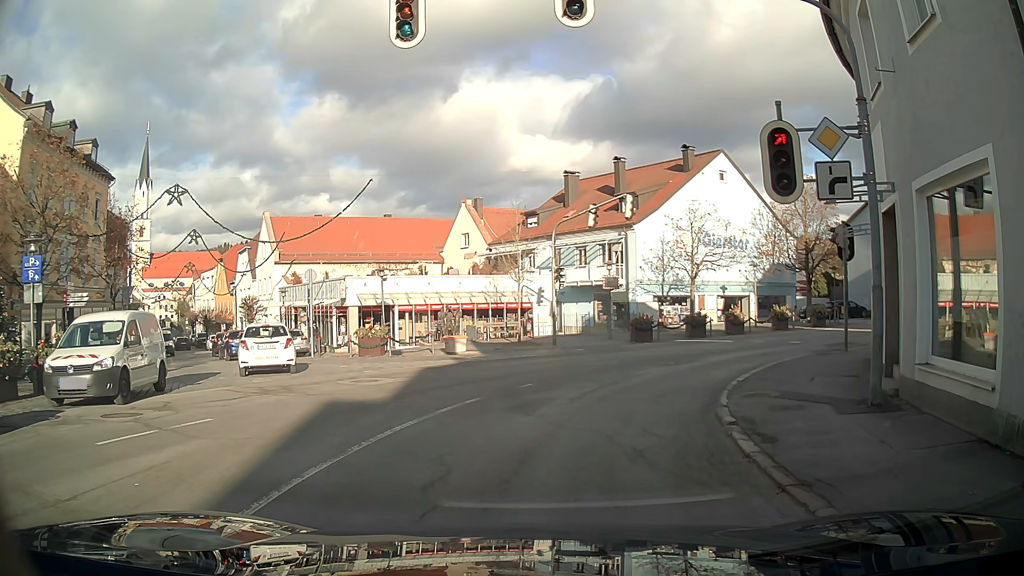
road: tertiary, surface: asphalt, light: Day
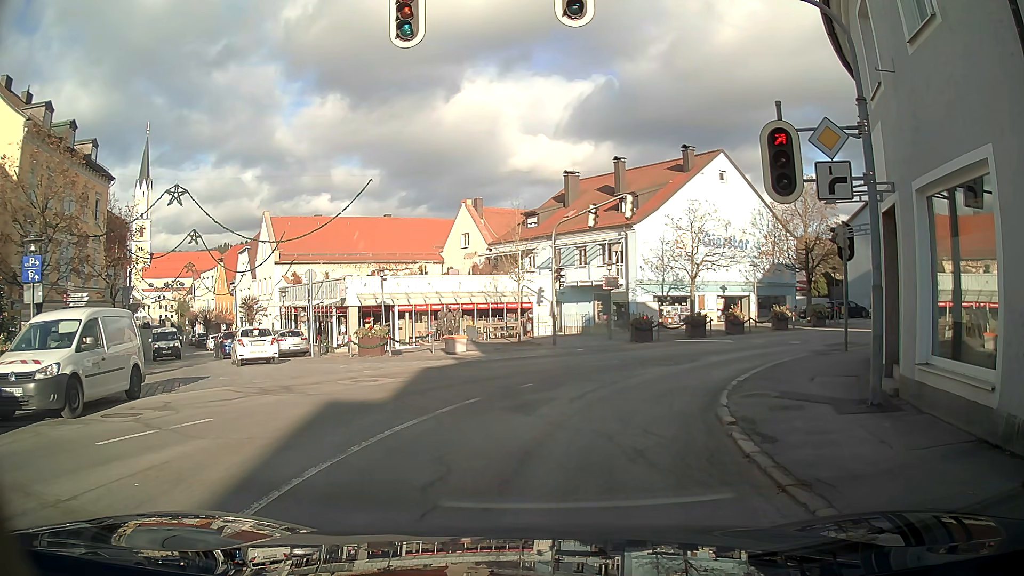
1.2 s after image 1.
(0.0, 0.0) m; 0°
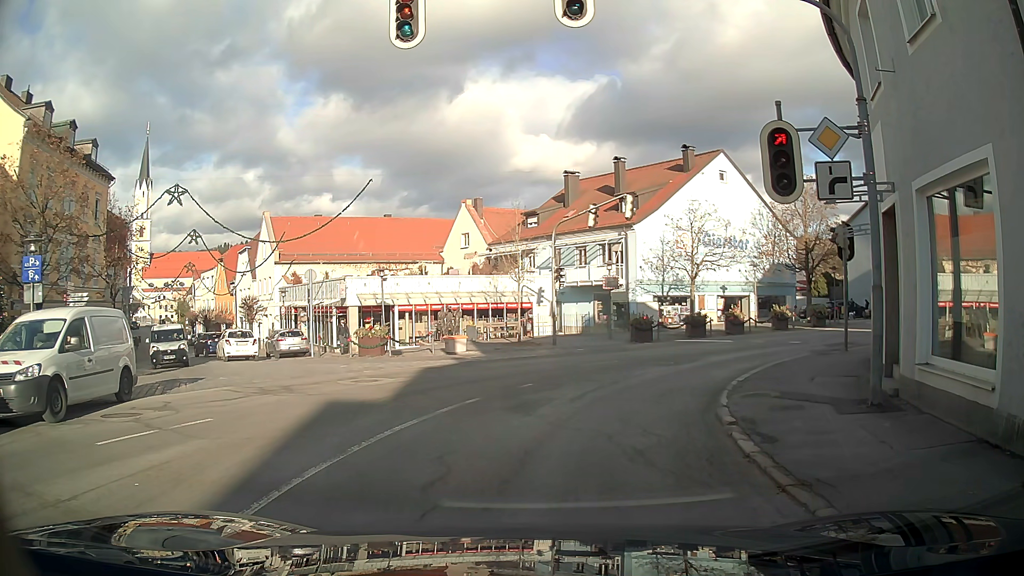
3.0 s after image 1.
(0.0, 0.0) m; 0°
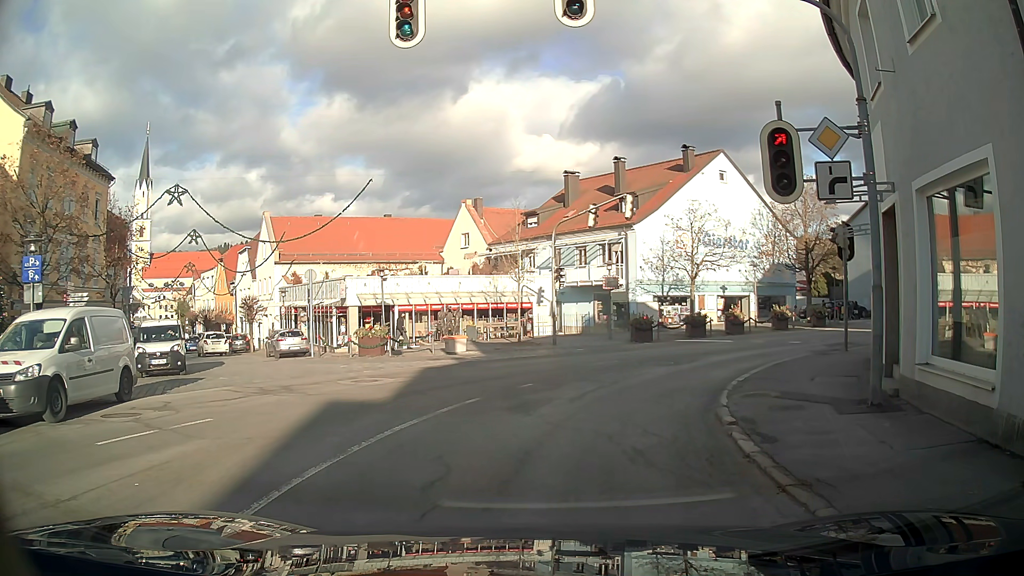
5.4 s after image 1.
(0.0, 0.0) m; 0°
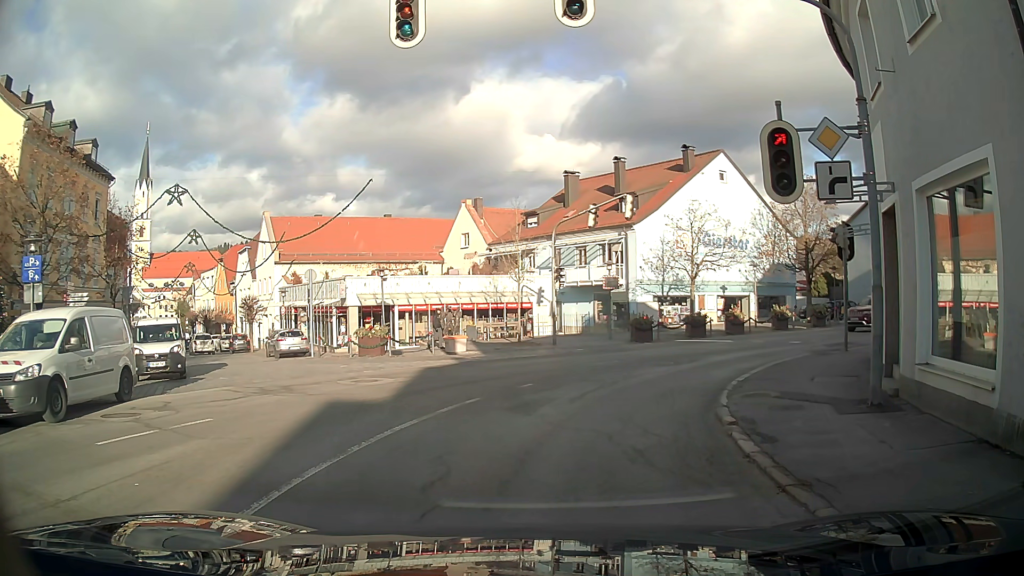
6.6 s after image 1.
(0.0, 0.0) m; 0°
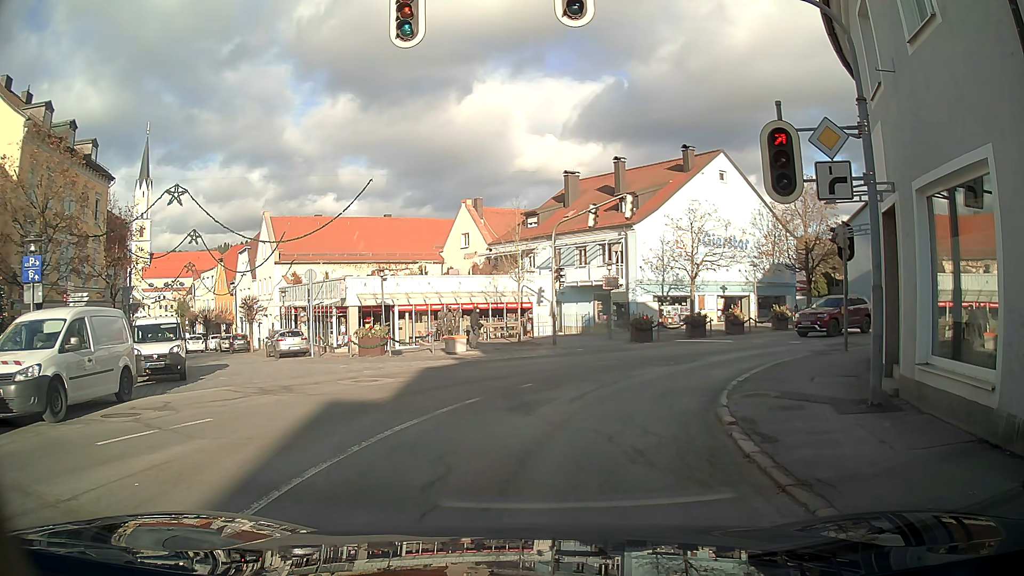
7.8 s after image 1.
(0.0, 0.0) m; 0°
(+1, +10) (+6, +18) (+14, +24) (+22, +29) (+31, +34) (+41, +37) (+50, +40) (+60, +41) (+70, +43) (+80, +44) m
